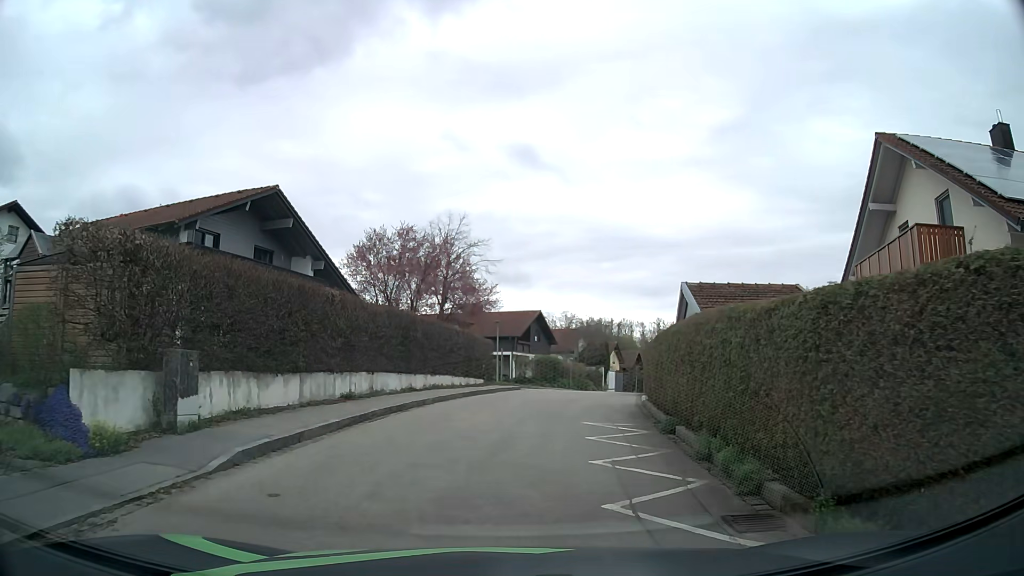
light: Day
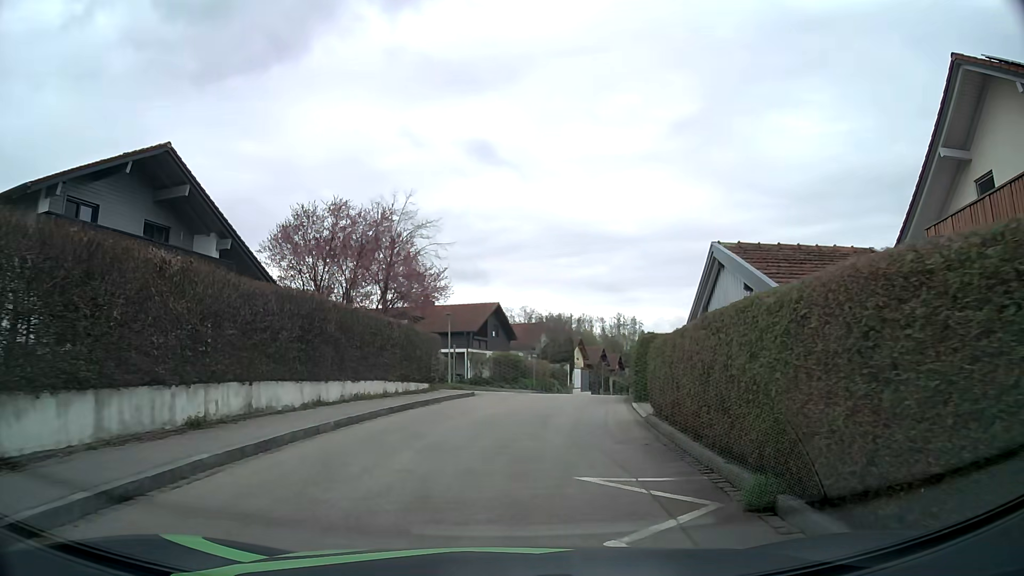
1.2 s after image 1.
(+0.3, +6.3) m; +5°
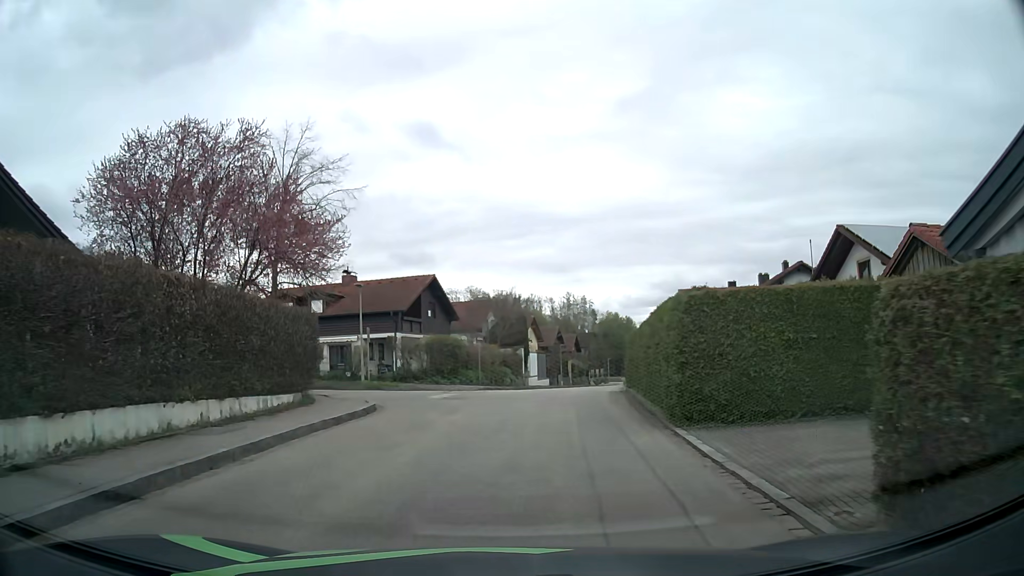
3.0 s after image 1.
(+0.5, +11.1) m; +4°
(0, +10) (0, +20) (-7, +26) (-17, +28) (-27, +28) (-37, +28) (-47, +27) (-57, +26) (-67, +25) (-76, +24) m
